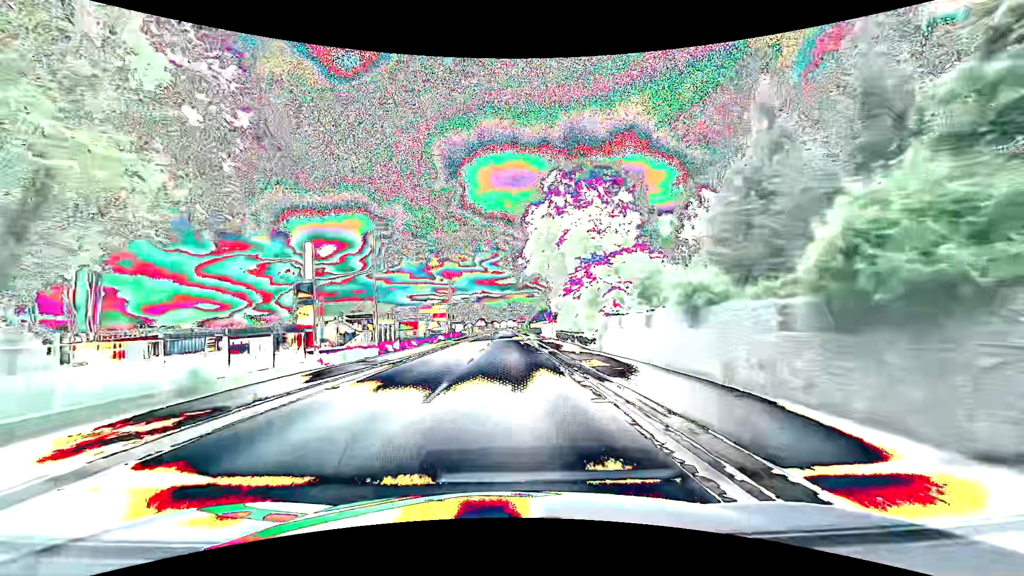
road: primary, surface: asphalt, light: Day
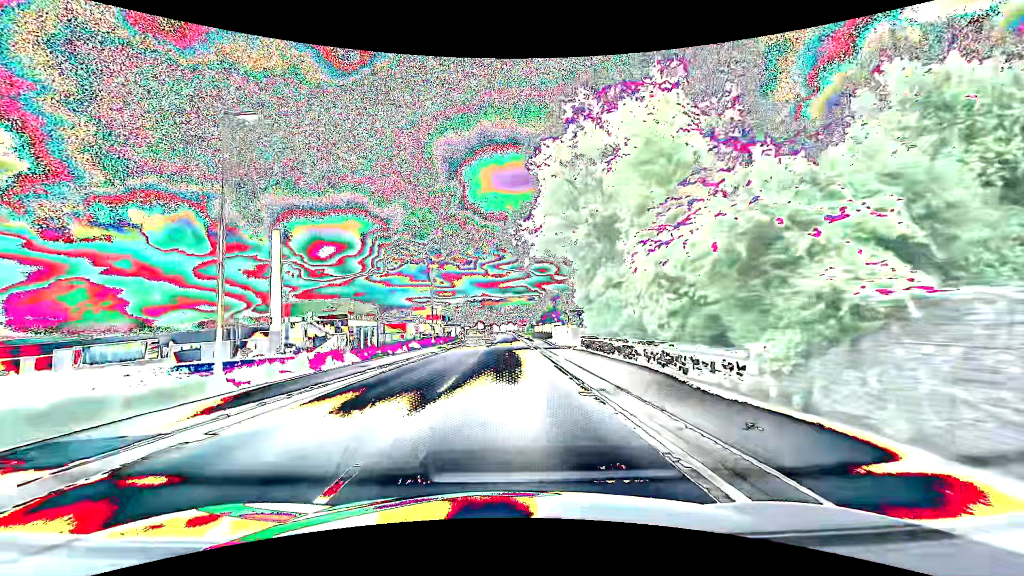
(0.0, +16.0) m; +1°
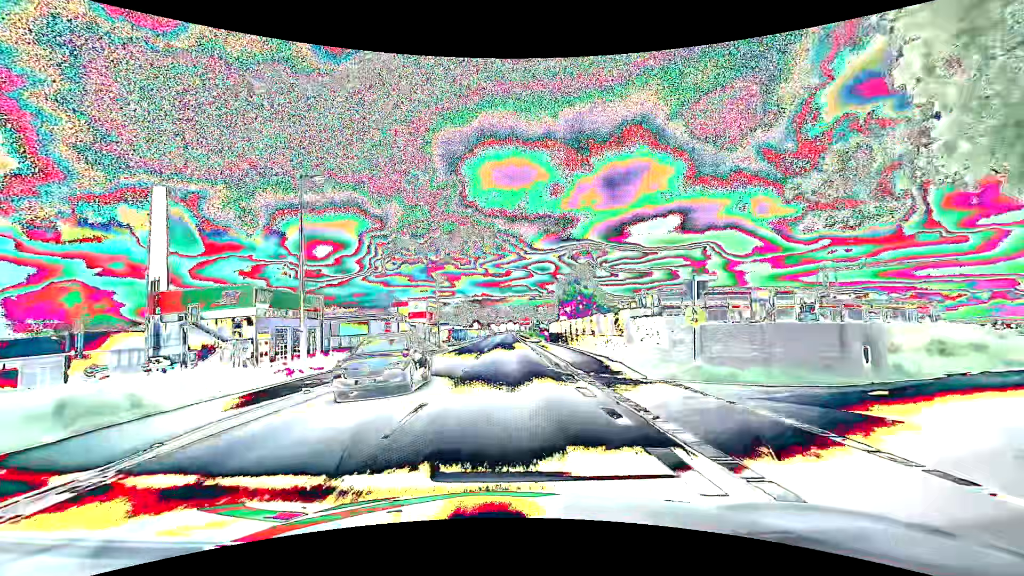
(-0.5, +31.8) m; -1°
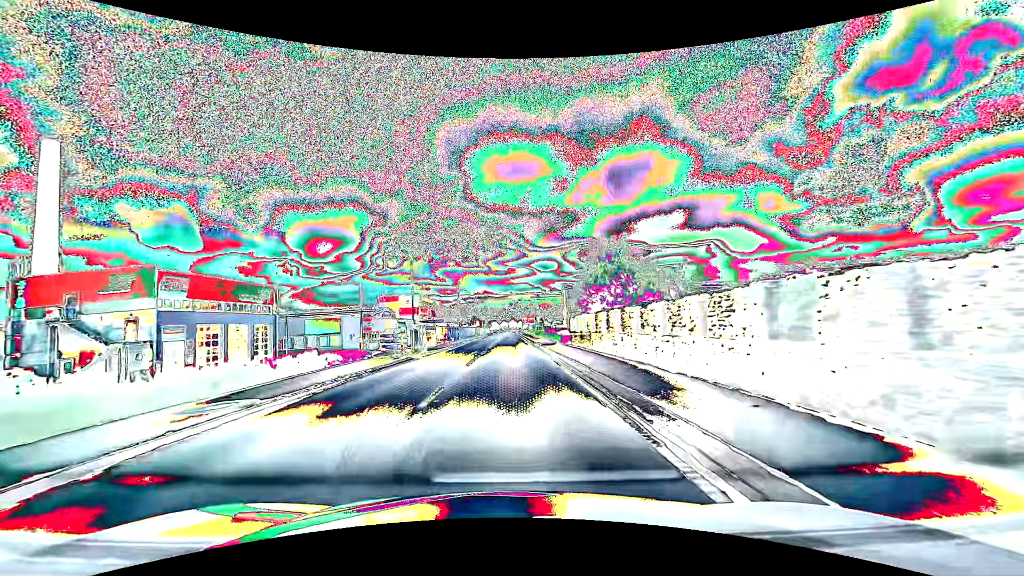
(-0.1, +15.9) m; 0°
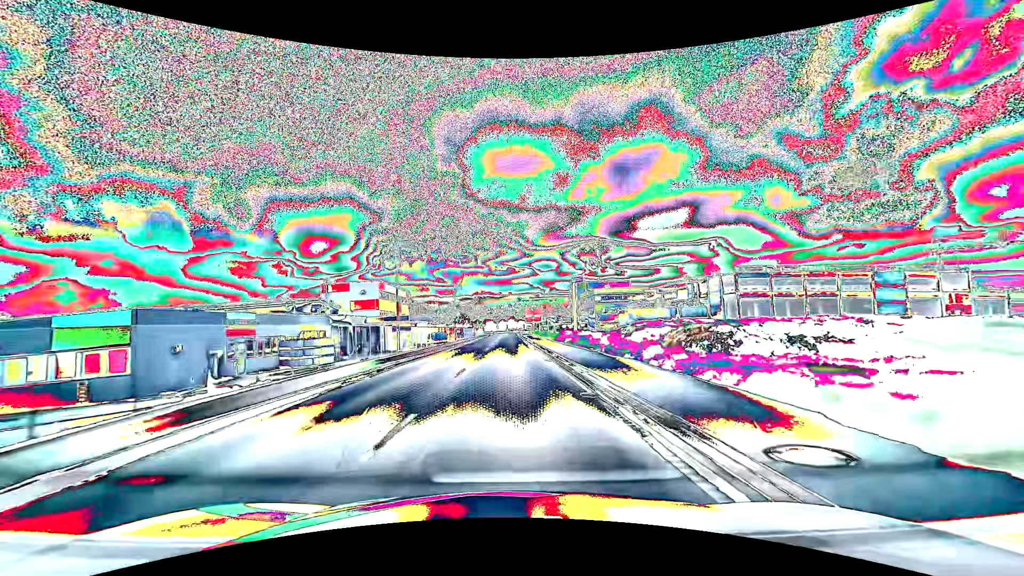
(-0.1, +39.8) m; 0°
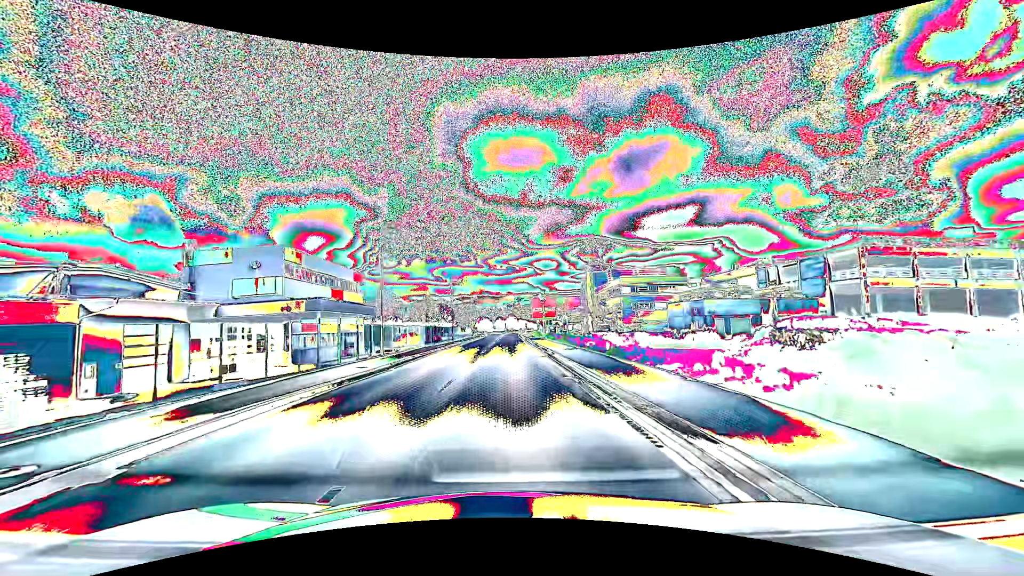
(0.0, +39.7) m; 0°
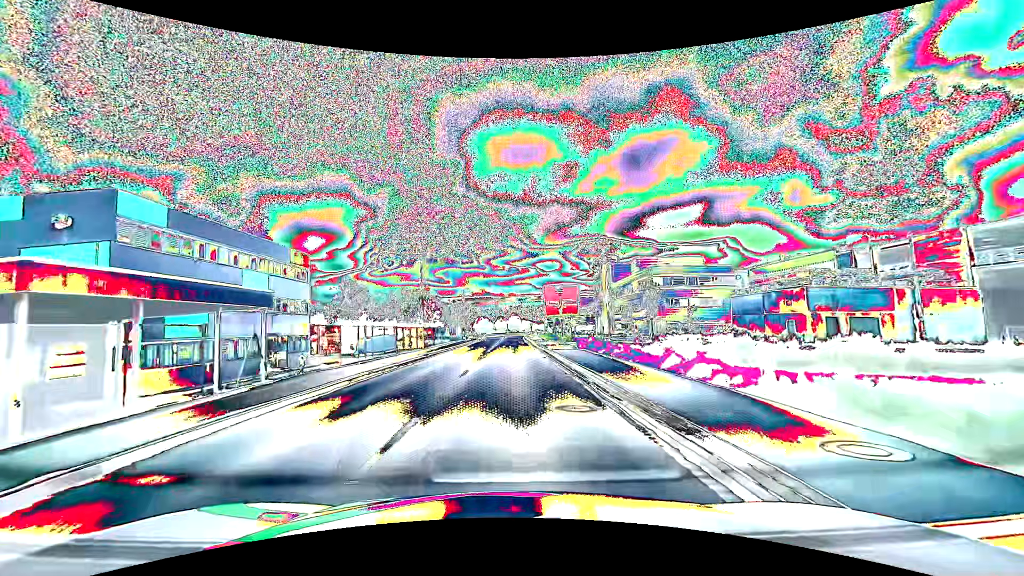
(0.0, +23.7) m; 0°
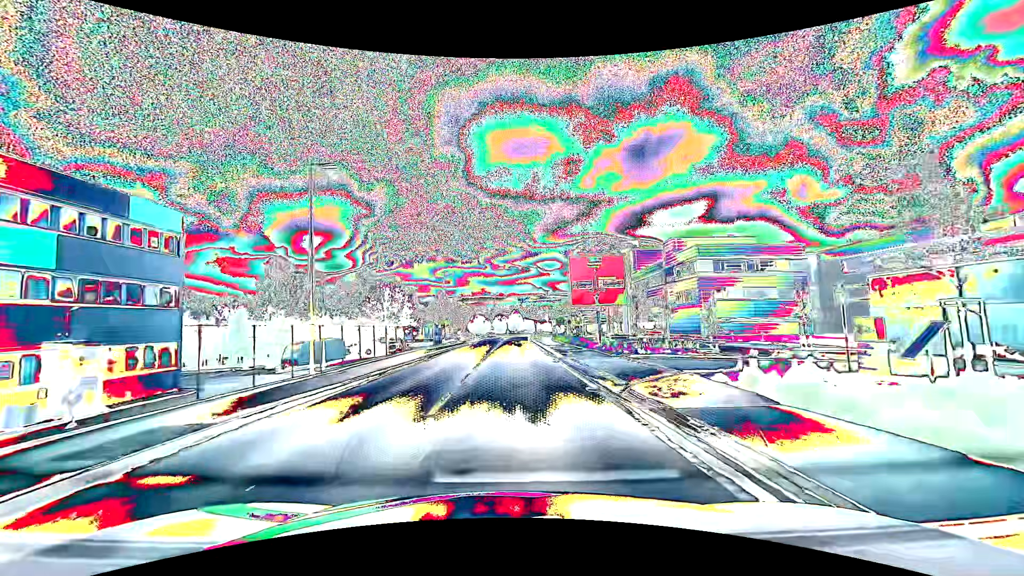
(0.0, +23.7) m; 0°
(0, +10) (0, +20) (0, +30) (0, +40) (+1, +50) (+1, +60) (+1, +70) (+1, +80) (+1, +90) (+2, +100) m
